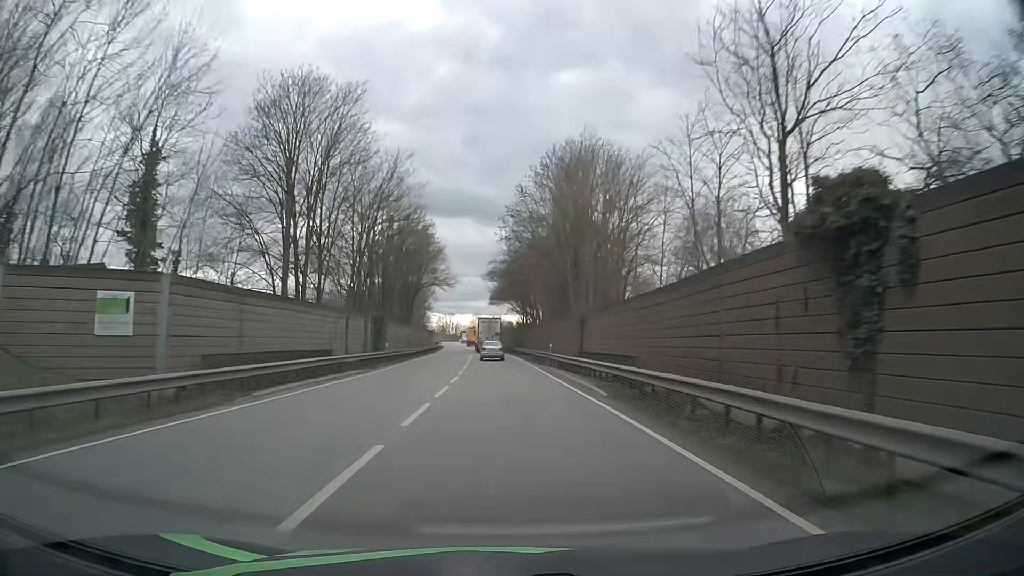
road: primary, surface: asphalt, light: Day
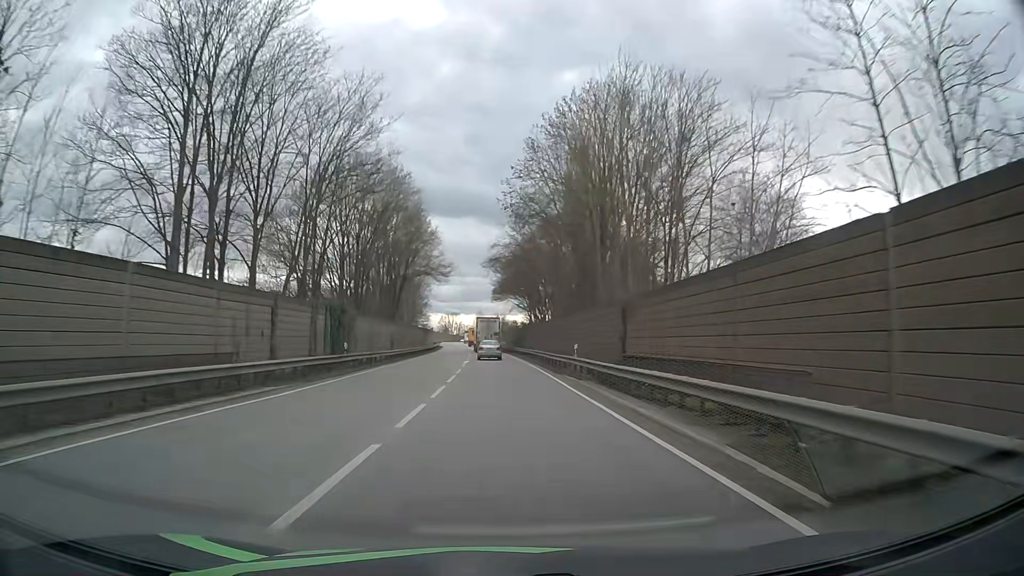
(0.0, +12.2) m; 0°
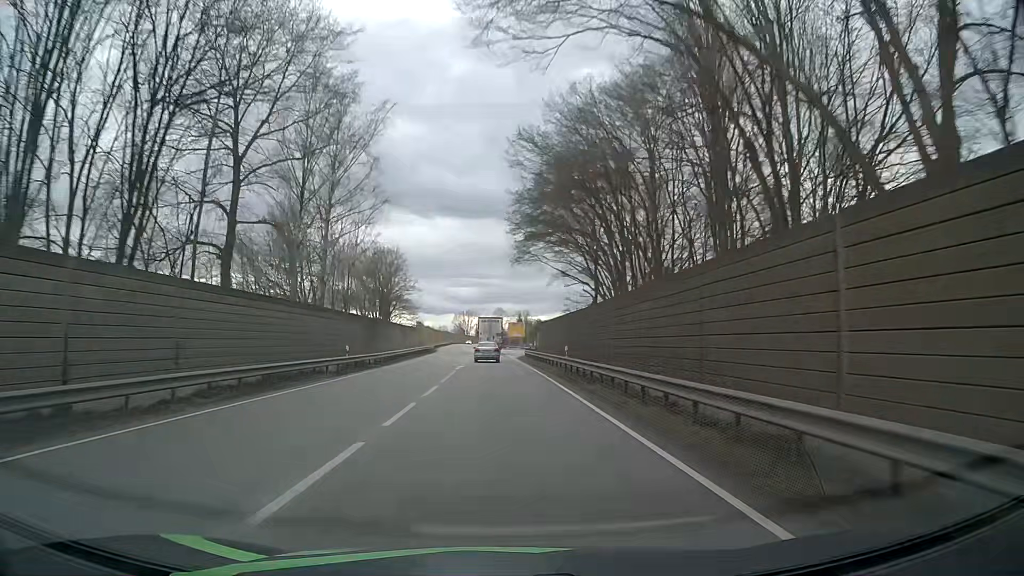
(-0.8, +47.7) m; -2°
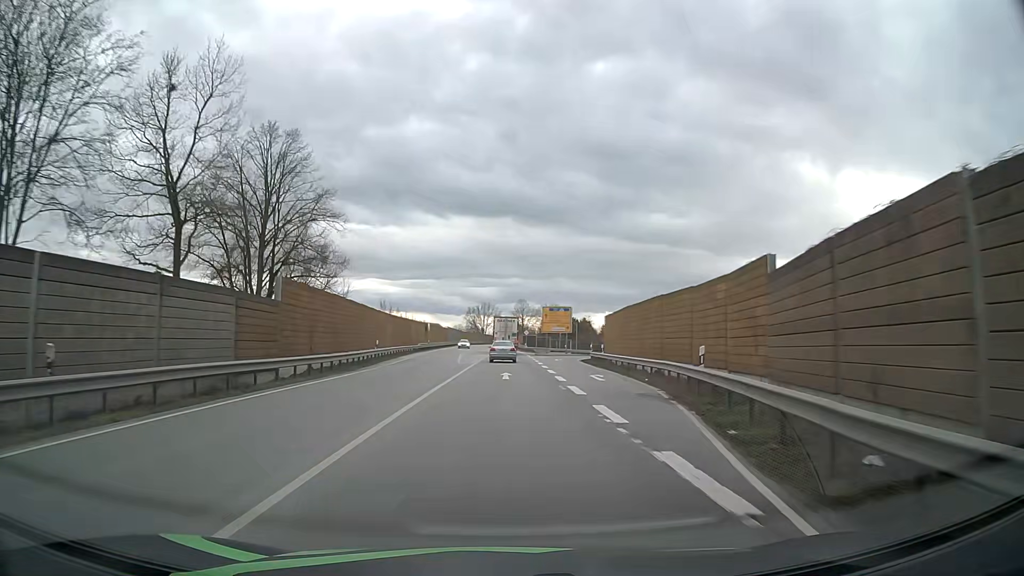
(-0.9, +56.5) m; -2°
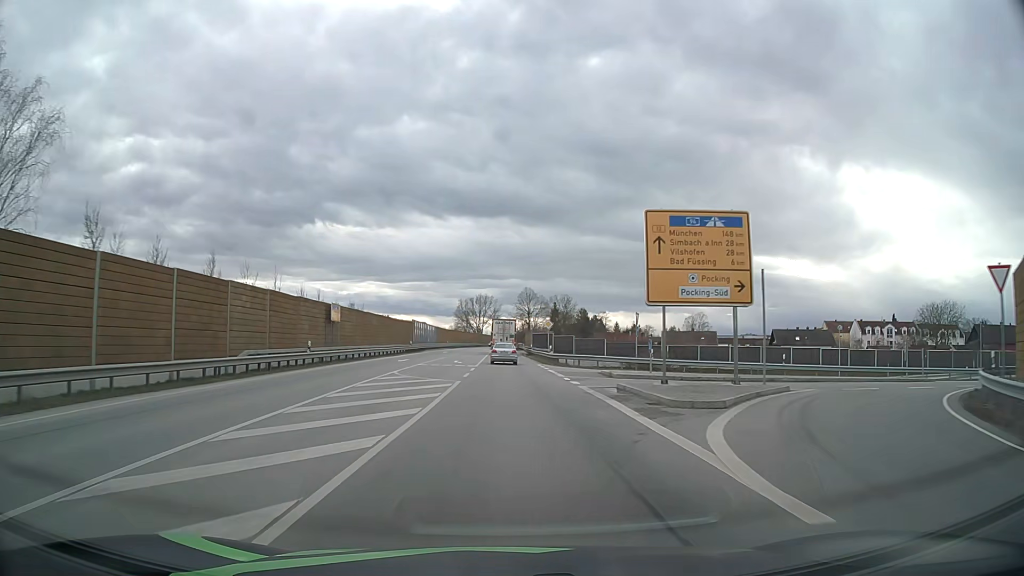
(+0.2, +54.3) m; 0°
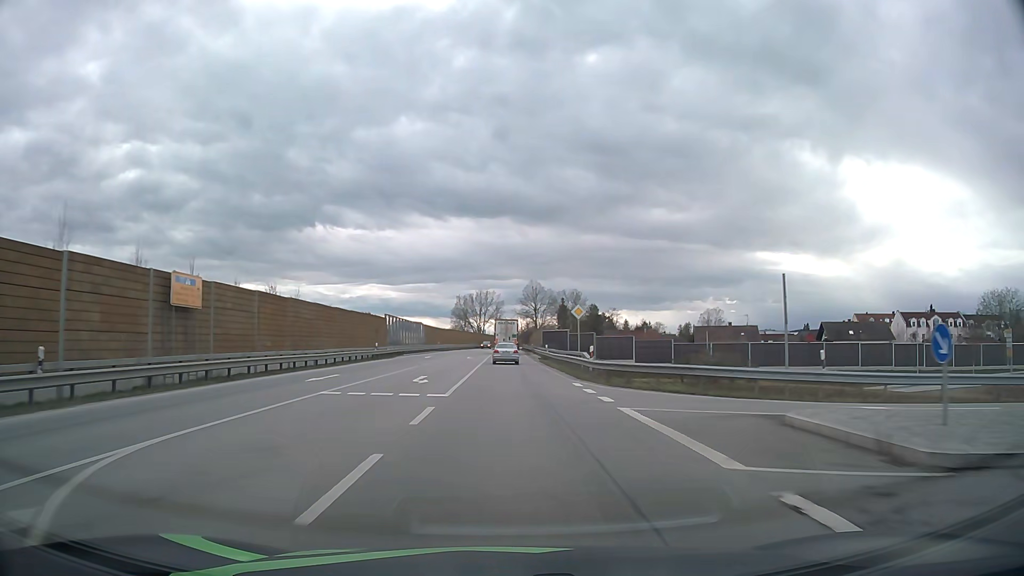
(0.0, +21.5) m; 0°
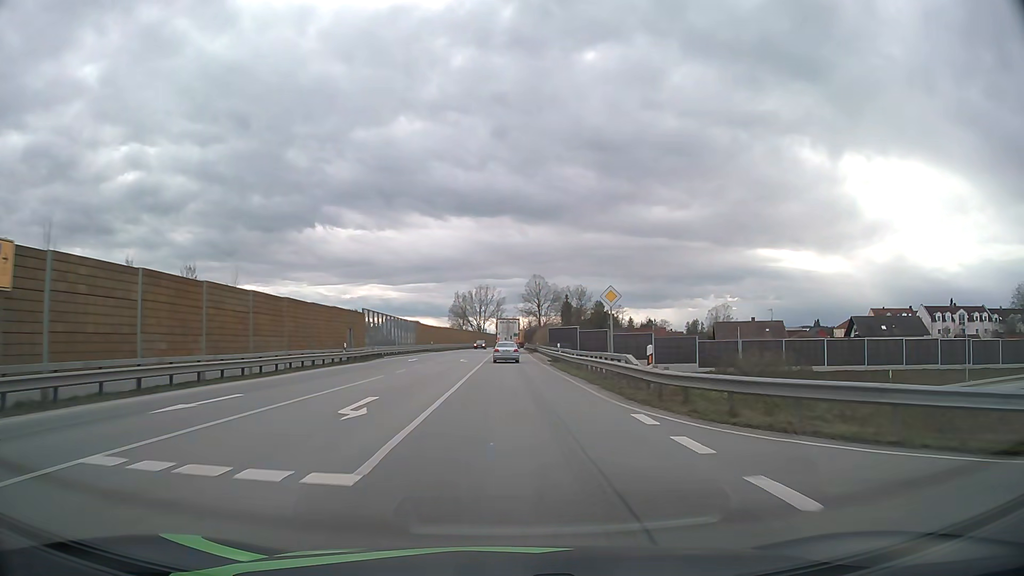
(0.0, +10.8) m; 0°
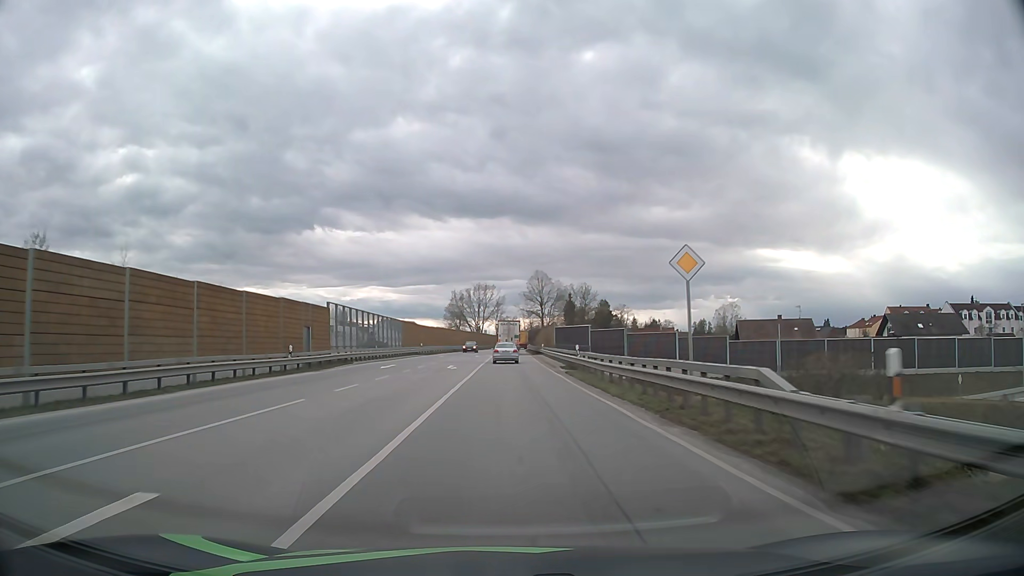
(0.0, +10.8) m; 0°
